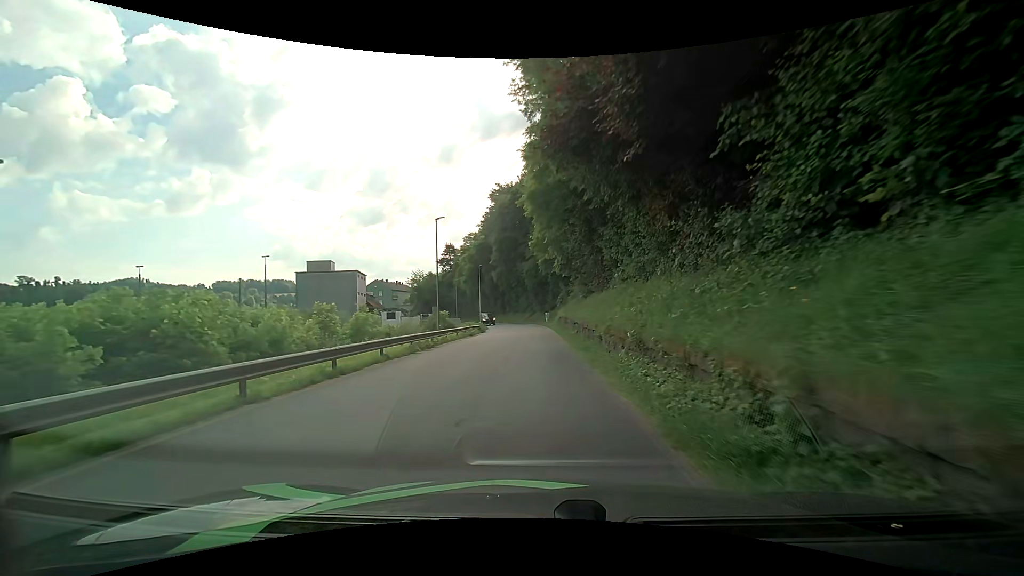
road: residential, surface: asphalt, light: Day
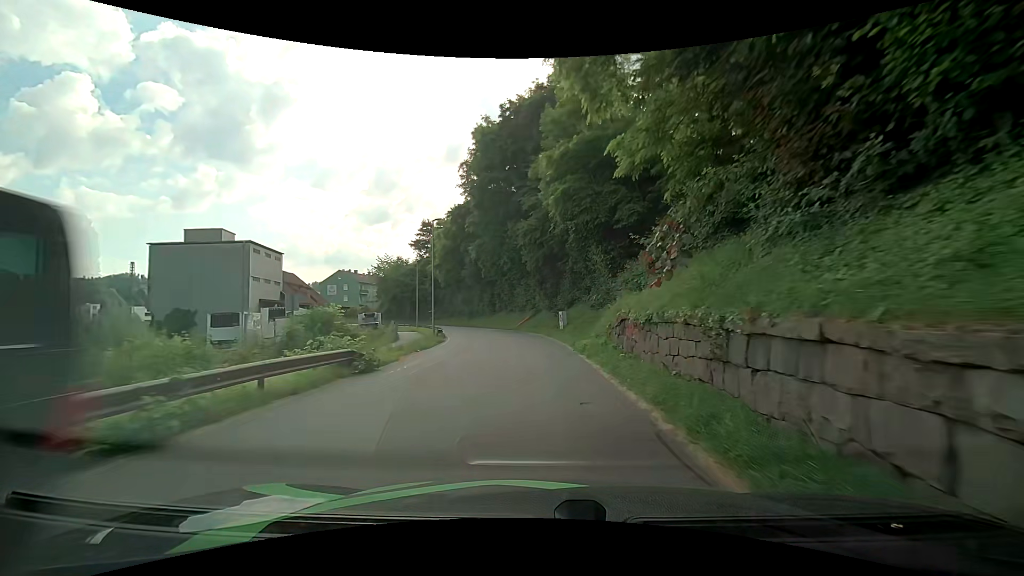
(-0.8, +31.8) m; -2°
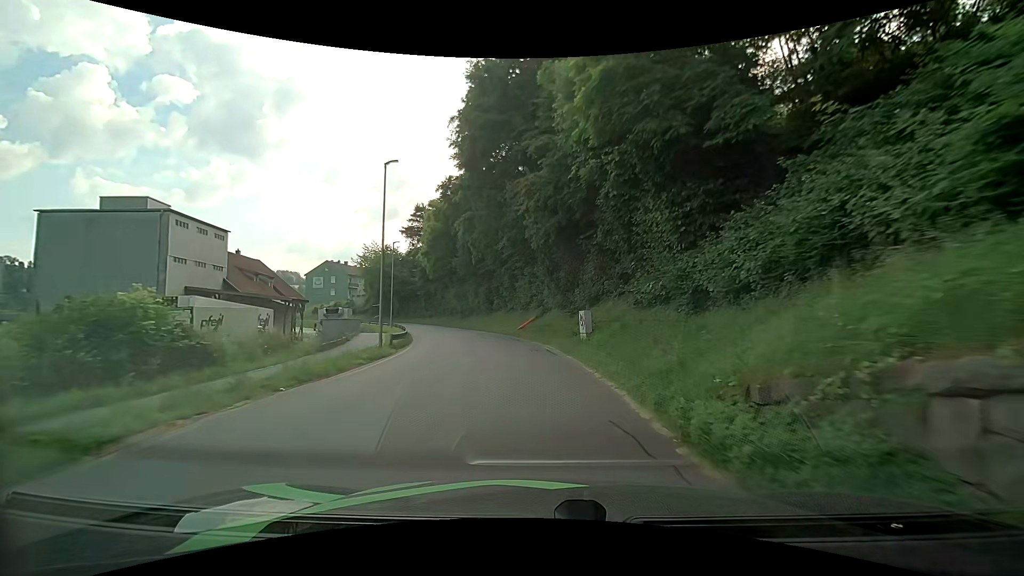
(+0.1, +12.6) m; 0°
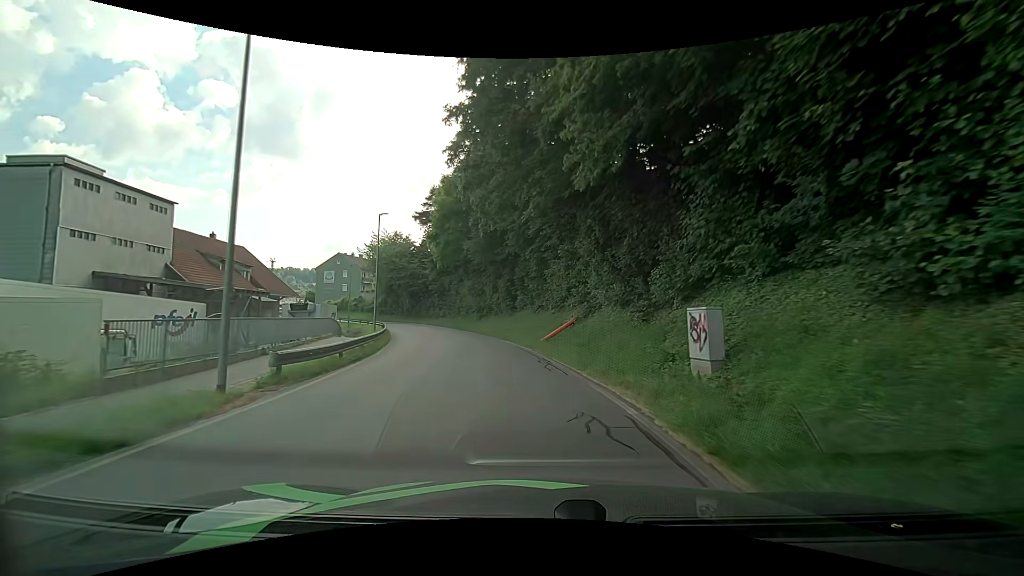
(-0.3, +12.6) m; -3°
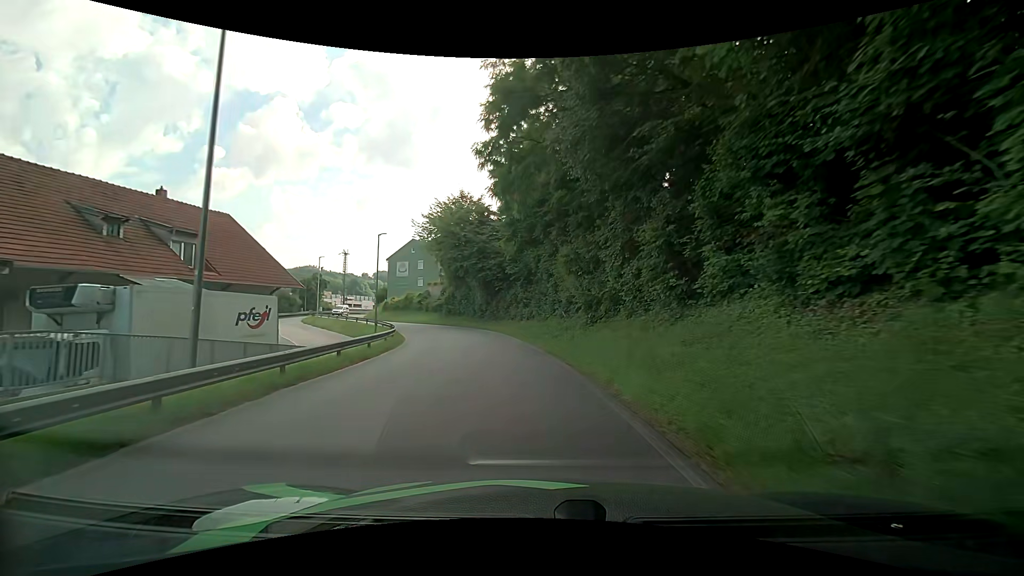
(-2.5, +25.2) m; -13°
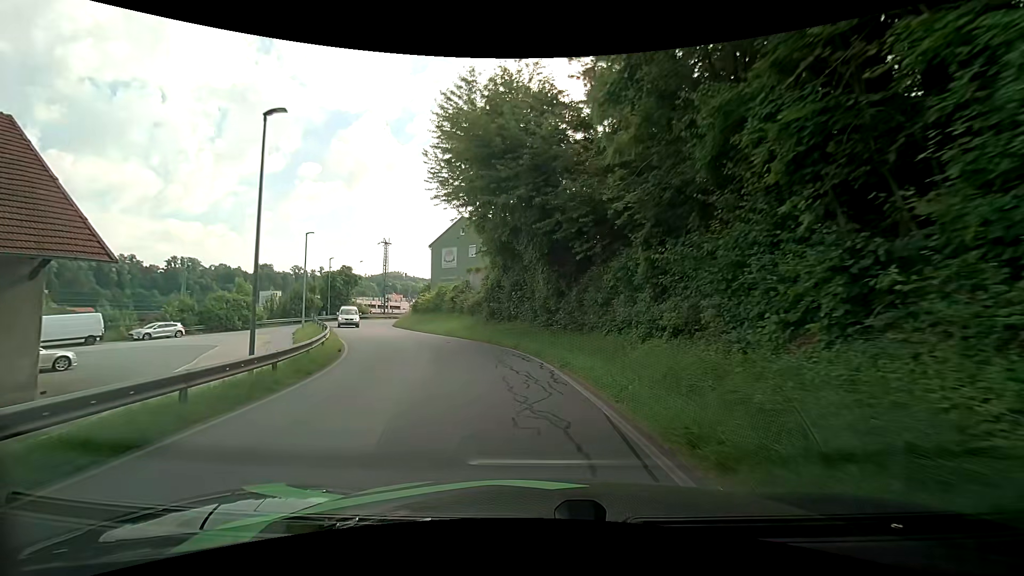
(-1.6, +23.6) m; -8°
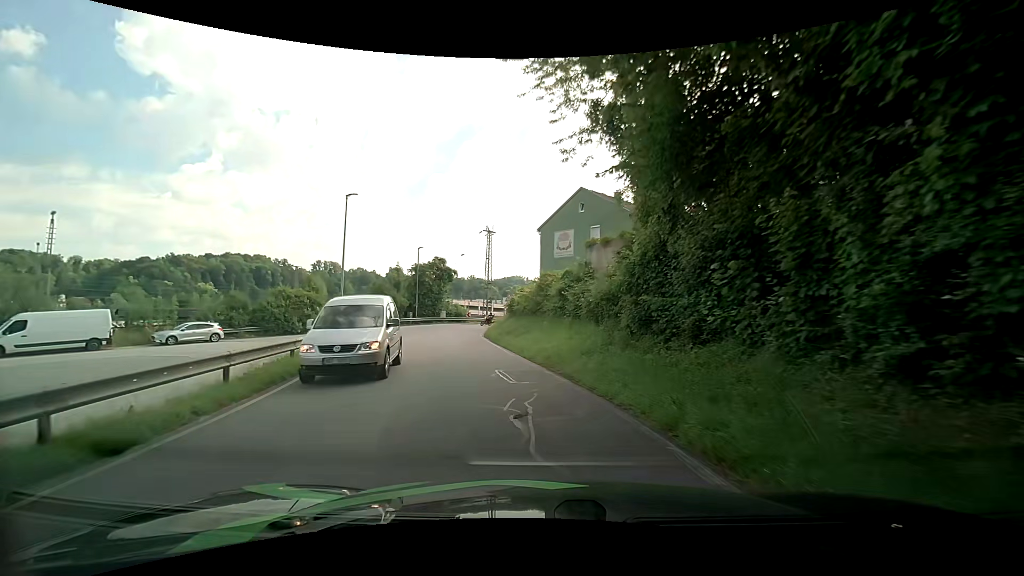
(-1.9, +15.7) m; -14°
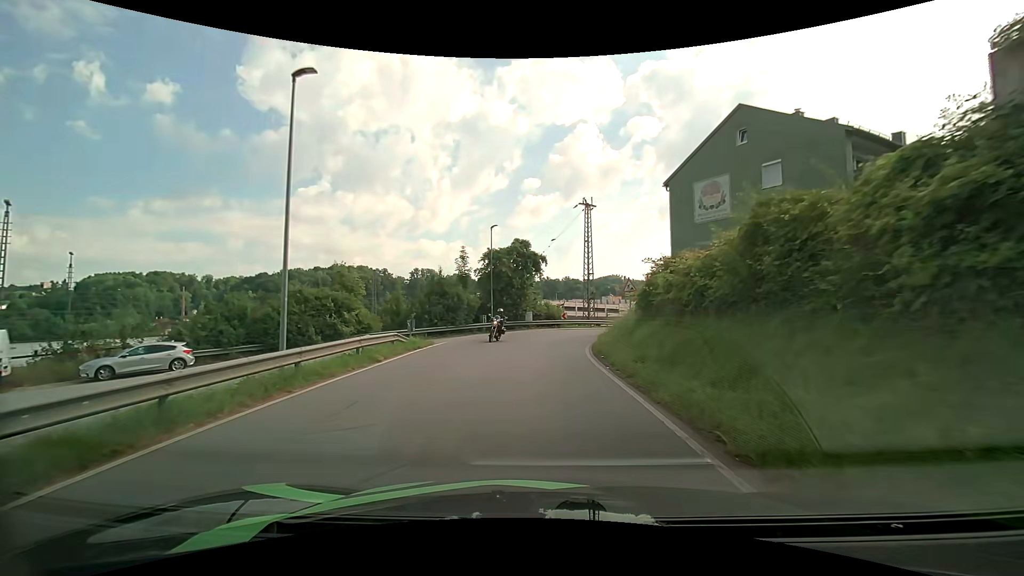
(-1.8, +15.5) m; -11°
(0, +10) (0, +20) (+2, +30) (+6, +39) (+12, +46) (+21, +52) (+29, +57) (+38, +63) (+46, +68) (+54, +73) m
